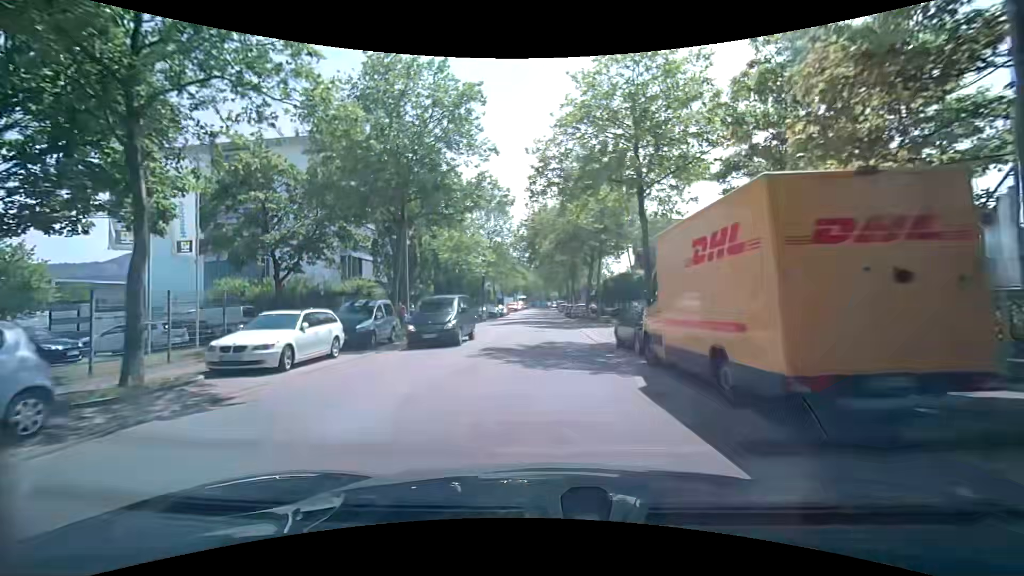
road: tertiary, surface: asphalt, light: Day
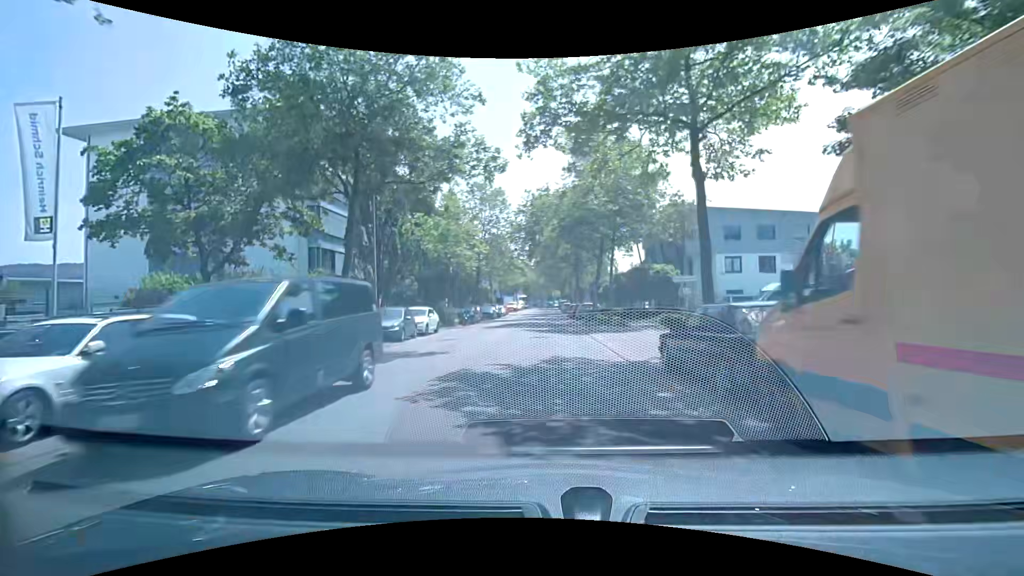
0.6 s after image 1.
(-0.1, +6.2) m; -1°
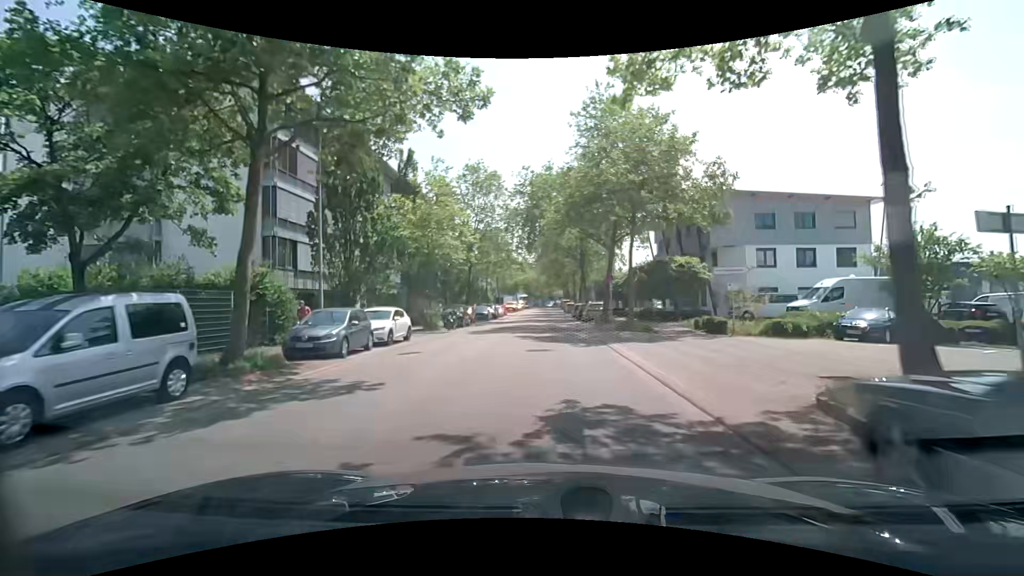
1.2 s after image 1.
(0.0, +6.3) m; 0°
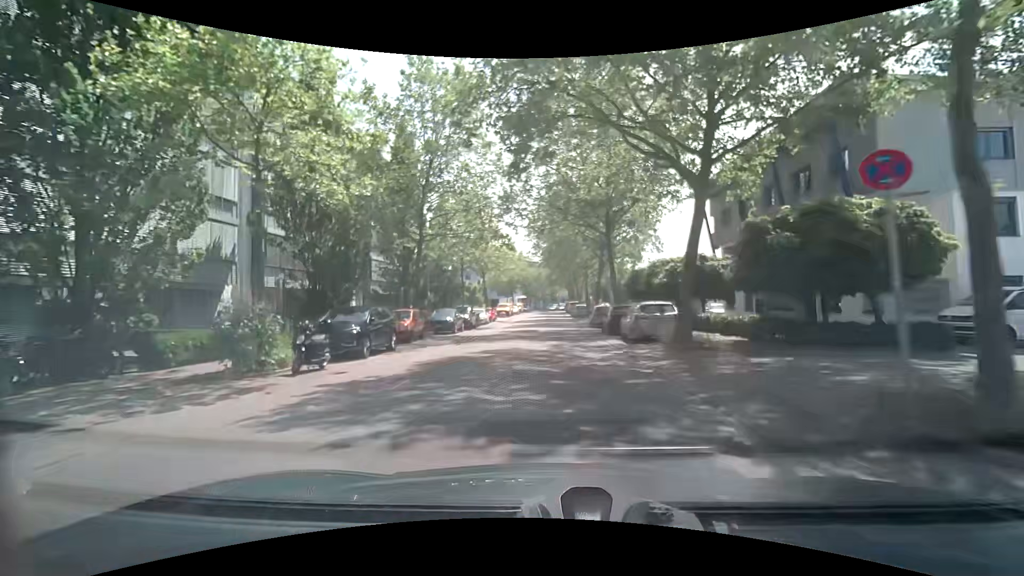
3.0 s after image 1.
(-0.3, +19.2) m; -1°
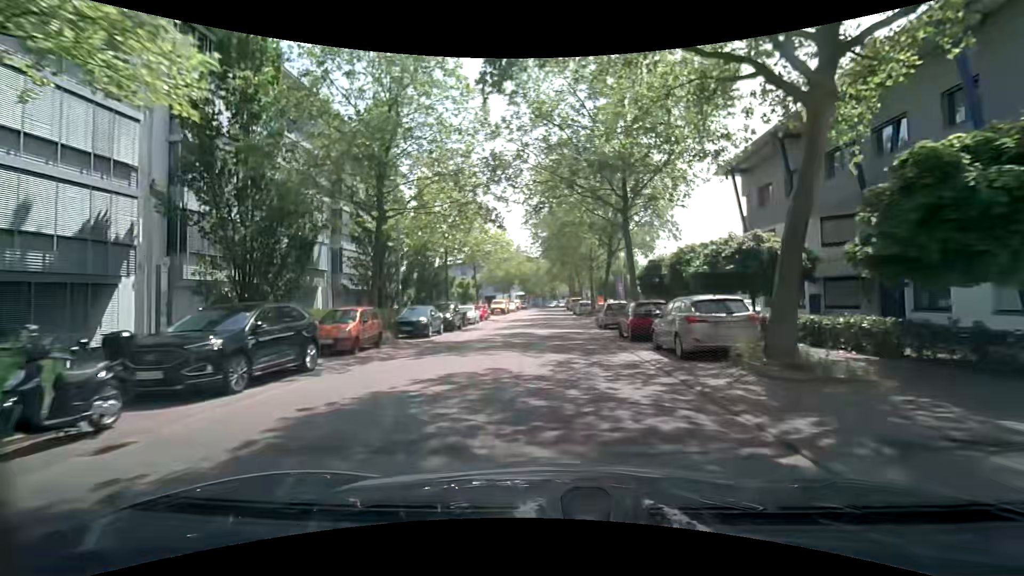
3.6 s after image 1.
(0.0, +6.4) m; 0°
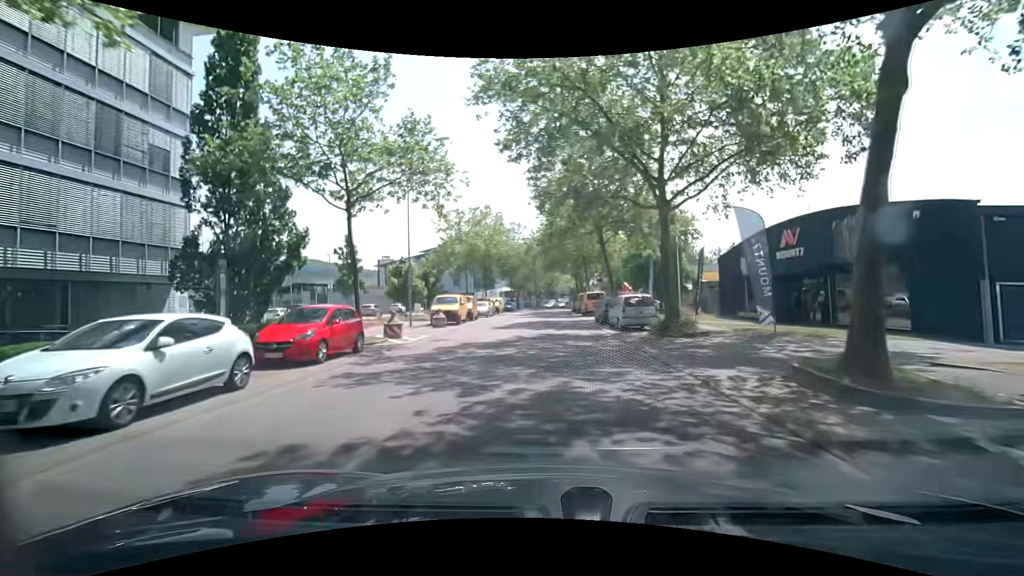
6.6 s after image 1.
(+0.4, +31.4) m; 0°
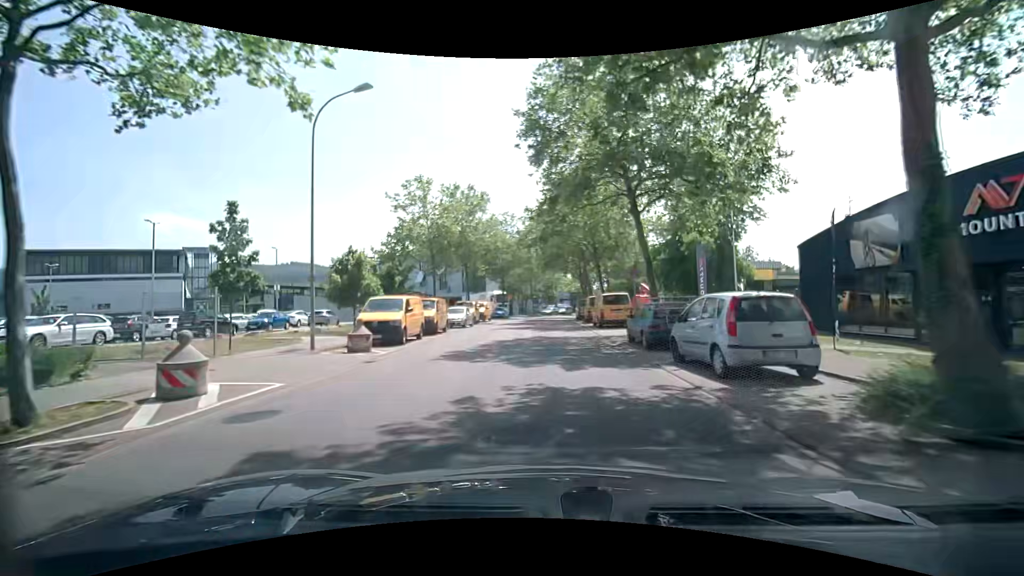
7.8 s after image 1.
(+0.2, +12.2) m; +1°
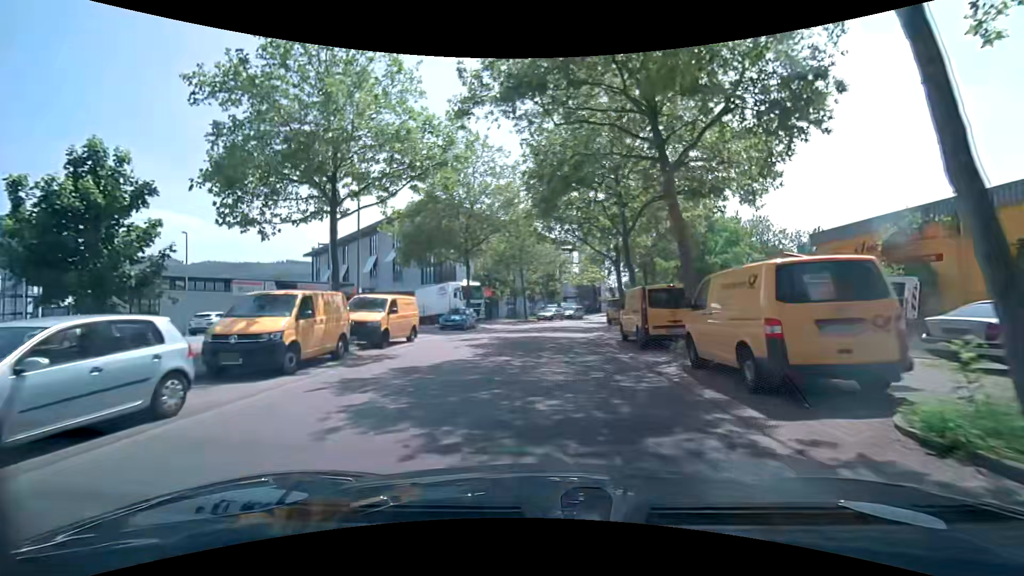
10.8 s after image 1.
(+0.2, +29.5) m; 0°
(0, +10) (0, +20) (+1, +30) (+2, +40) (+5, +50) (+8, +59) (+12, +68) (+18, +77) (+24, +84) (+30, +92) m
